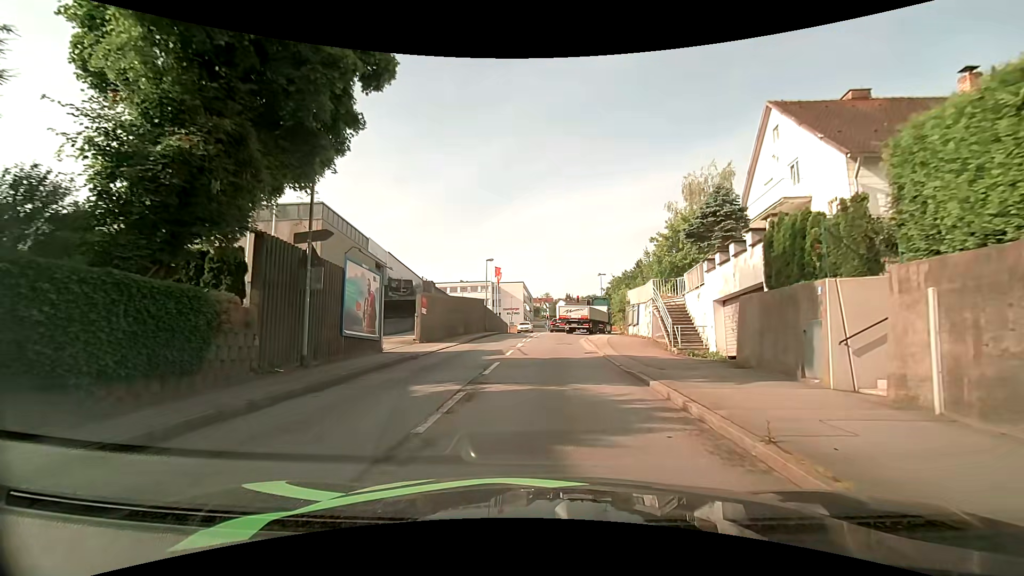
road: tertiary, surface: asphalt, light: Day
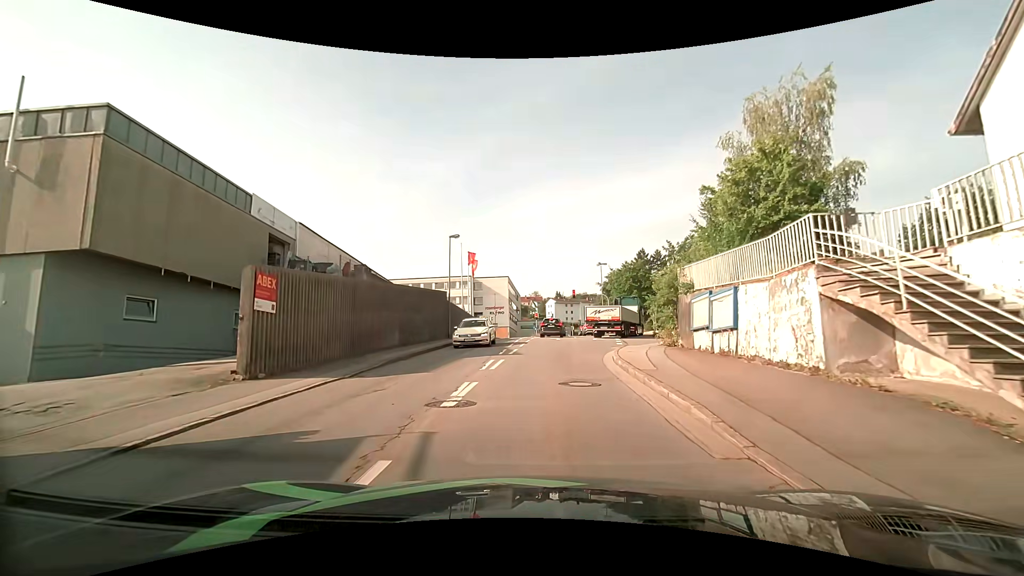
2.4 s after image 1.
(+0.3, +16.1) m; +2°
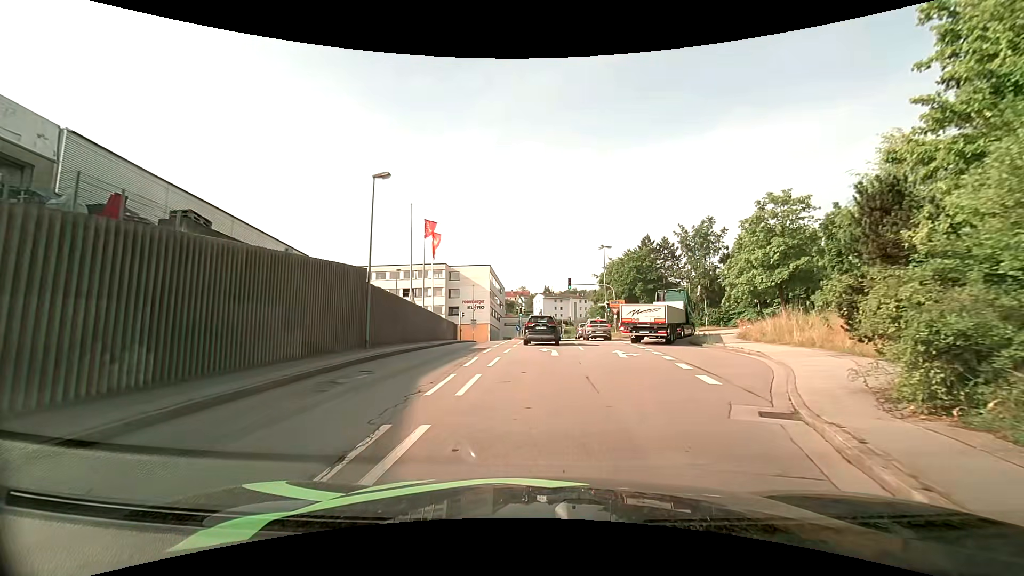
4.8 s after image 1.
(+0.1, +15.4) m; +1°
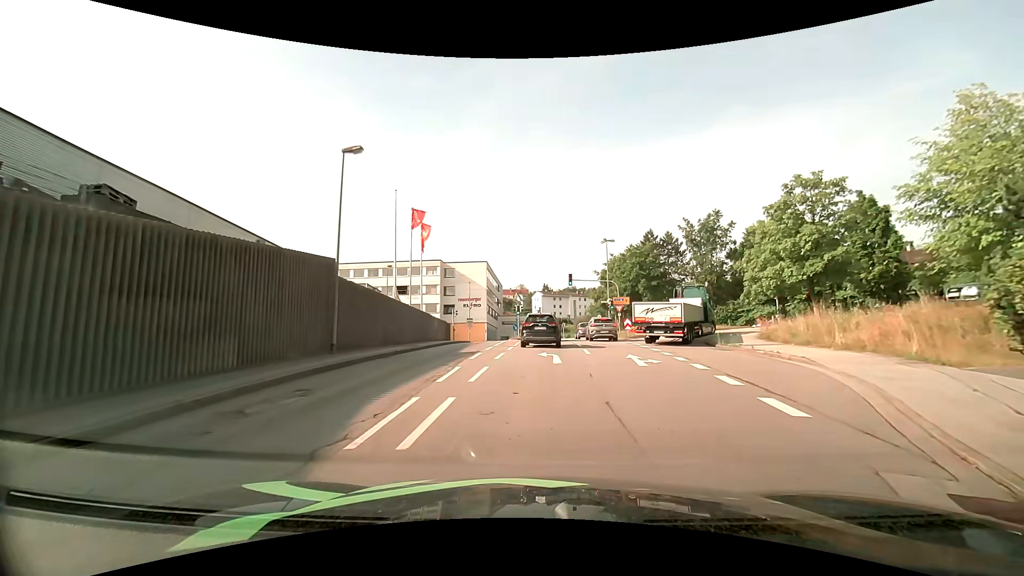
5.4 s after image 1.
(0.0, +3.3) m; 0°
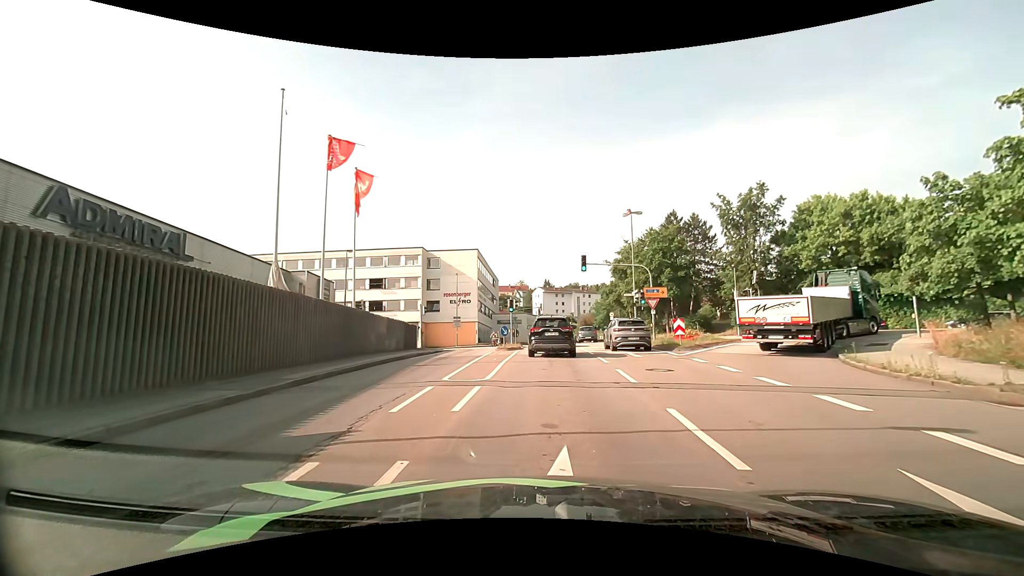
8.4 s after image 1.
(+0.1, +13.7) m; +1°
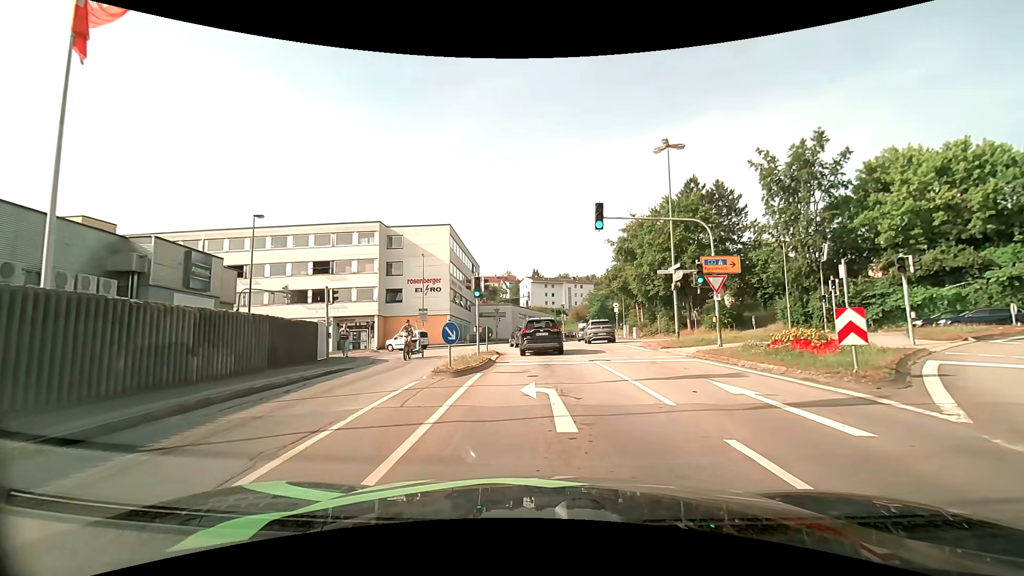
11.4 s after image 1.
(-0.1, +14.3) m; +1°
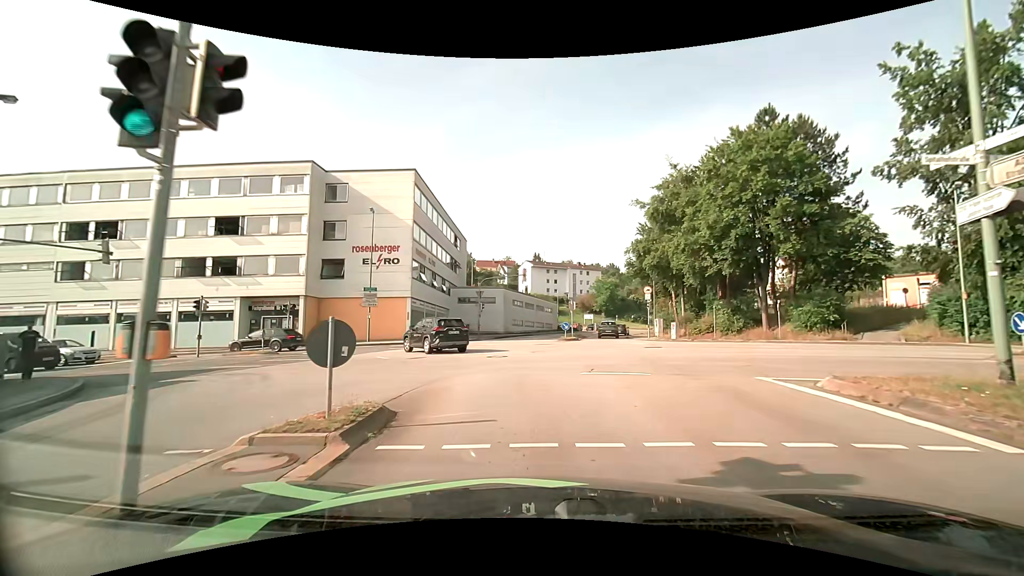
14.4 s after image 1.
(+0.1, +17.5) m; -1°
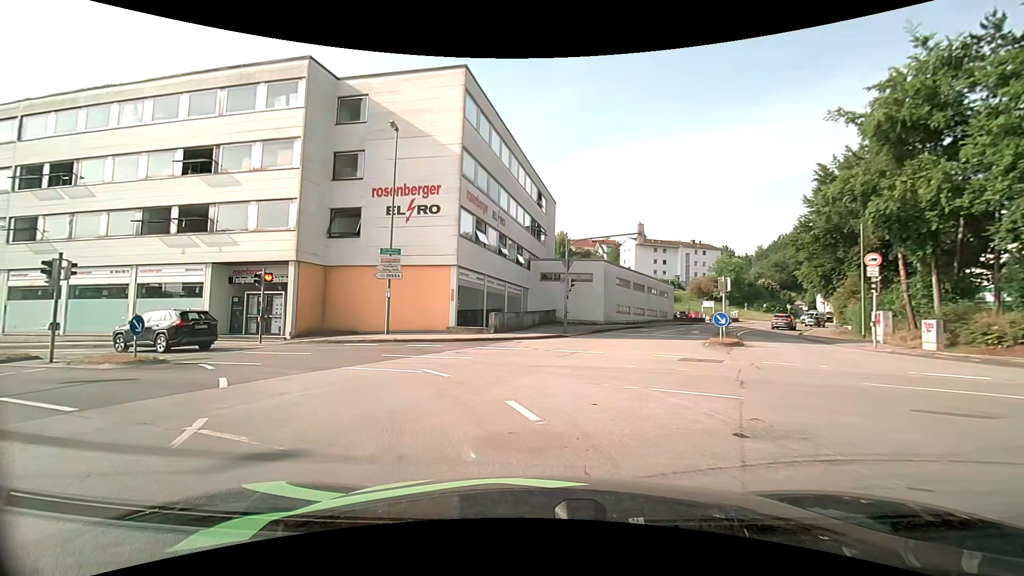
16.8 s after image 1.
(-0.8, +15.6) m; -10°
(-2, +10) (-8, +18) (-17, +20) (-27, +22) (-37, +23) (-47, +25) (-57, +27) (-66, +29) (-76, +31) (-86, +34) m
